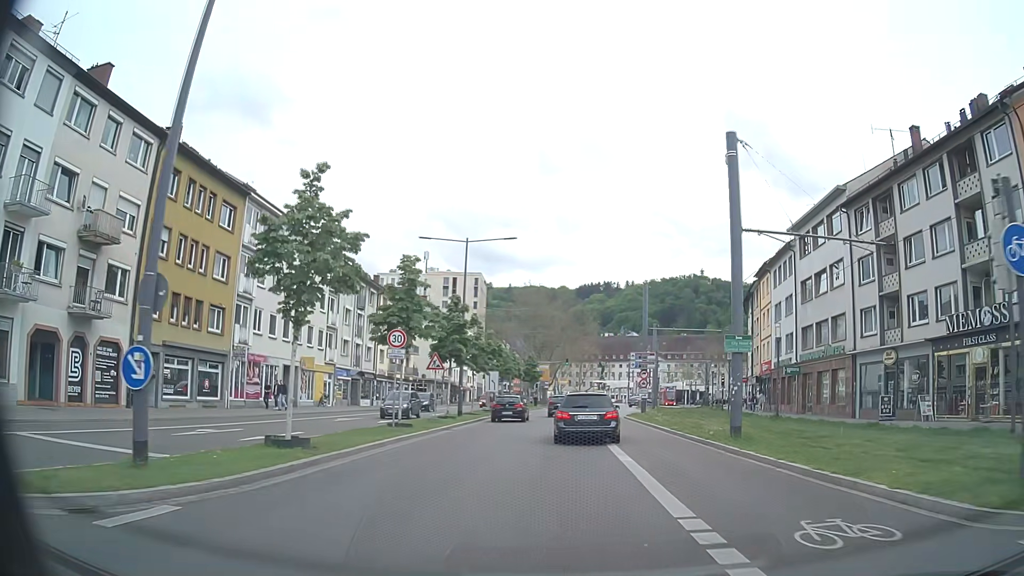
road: primary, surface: asphalt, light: Day
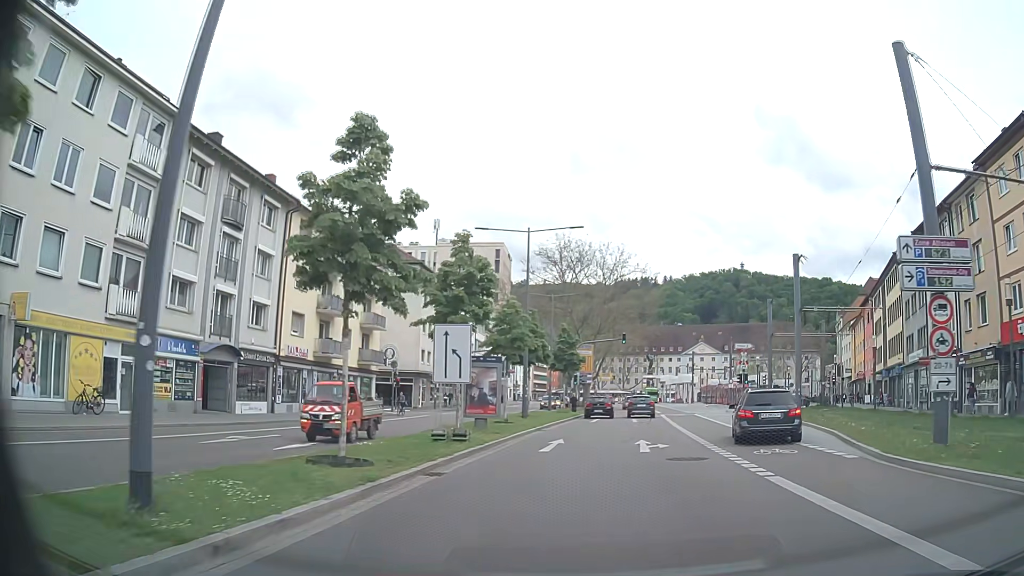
(-0.9, +32.0) m; -3°
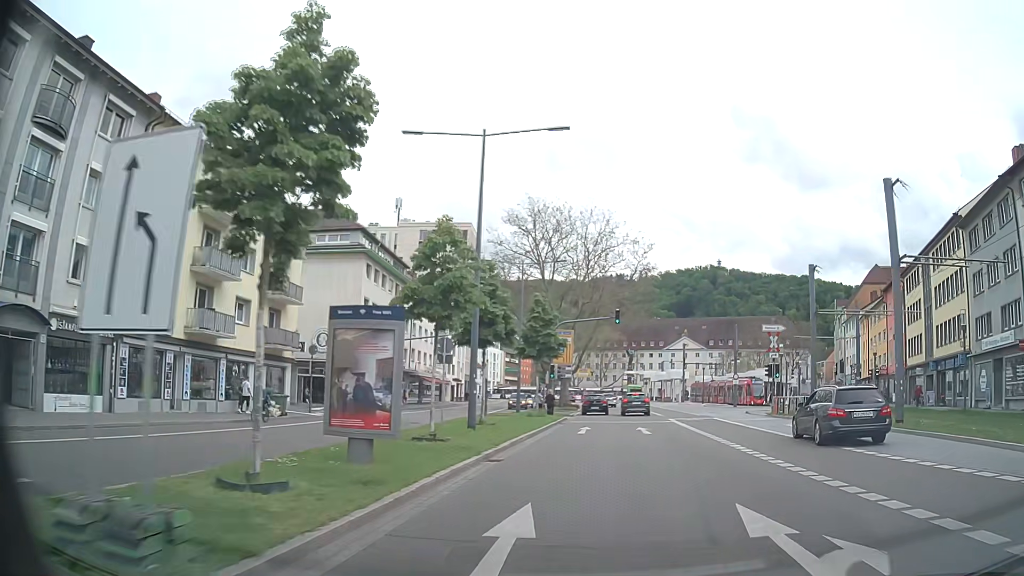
(+0.2, +13.2) m; +2°
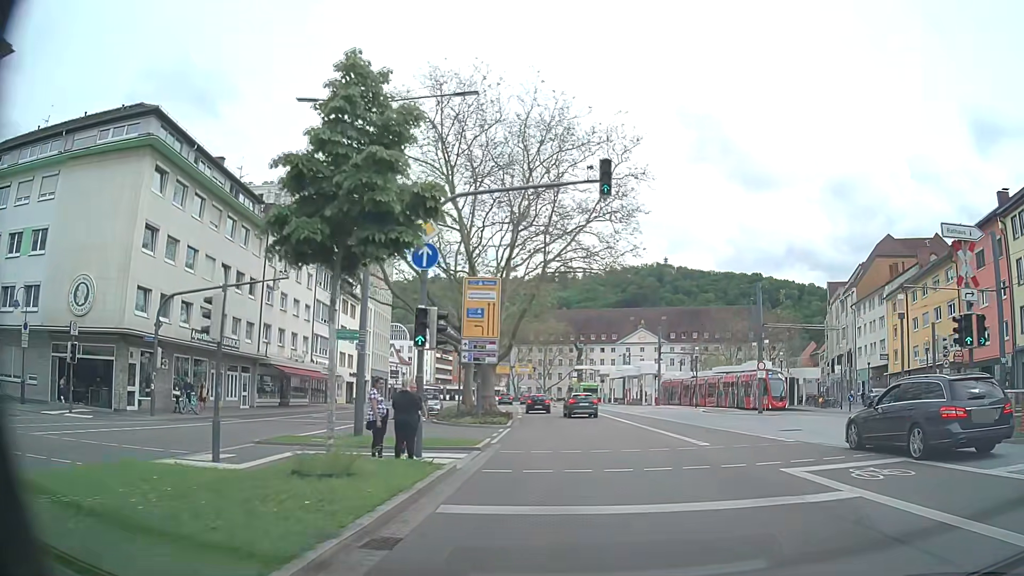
(+1.3, +25.4) m; +6°
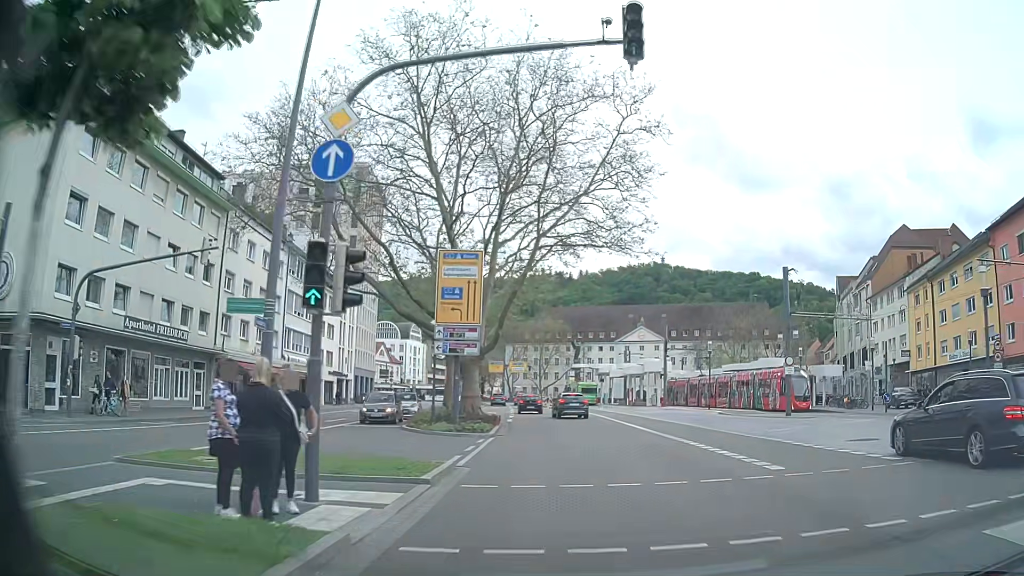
(0.0, +6.1) m; 0°
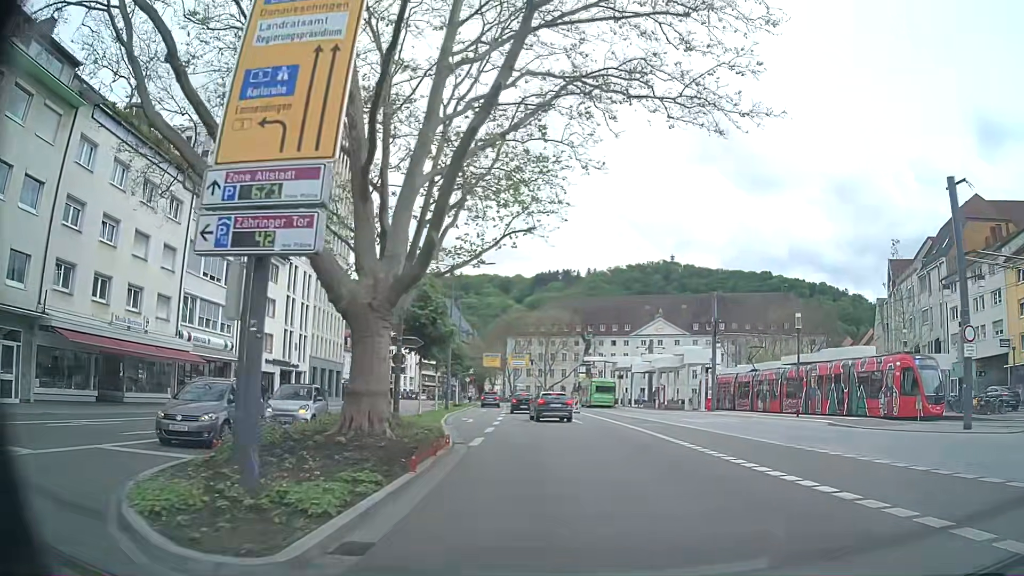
(0.0, +17.5) m; 0°
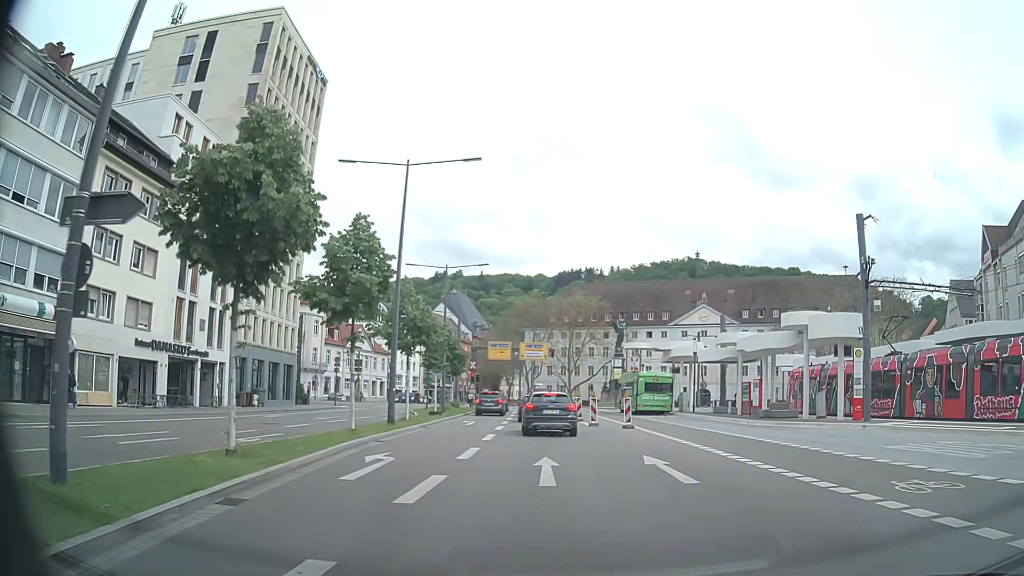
(-0.2, +21.0) m; -2°
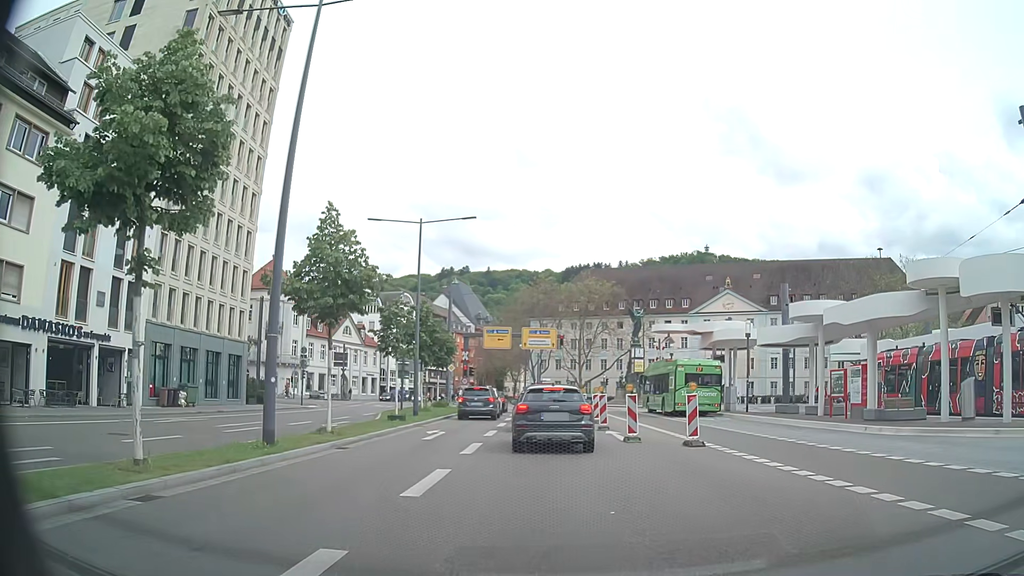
(0.0, +11.3) m; 0°
(0, +10) (0, +20) (0, +30) (-1, +40) (-1, +50) (-2, +60) (-3, +70) (-5, +80) (-8, +89) (-10, +99) m
